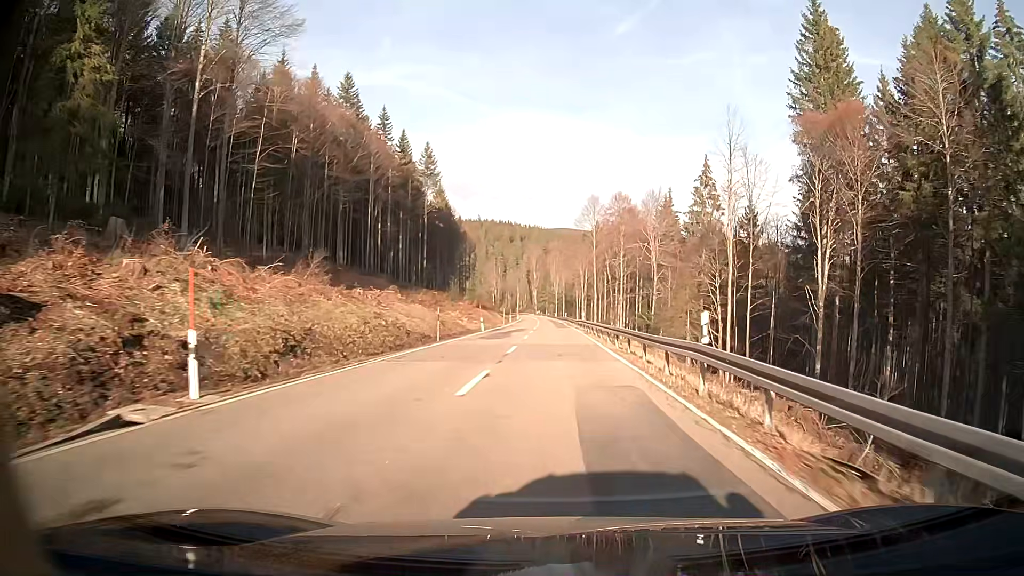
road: secondary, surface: asphalt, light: Day
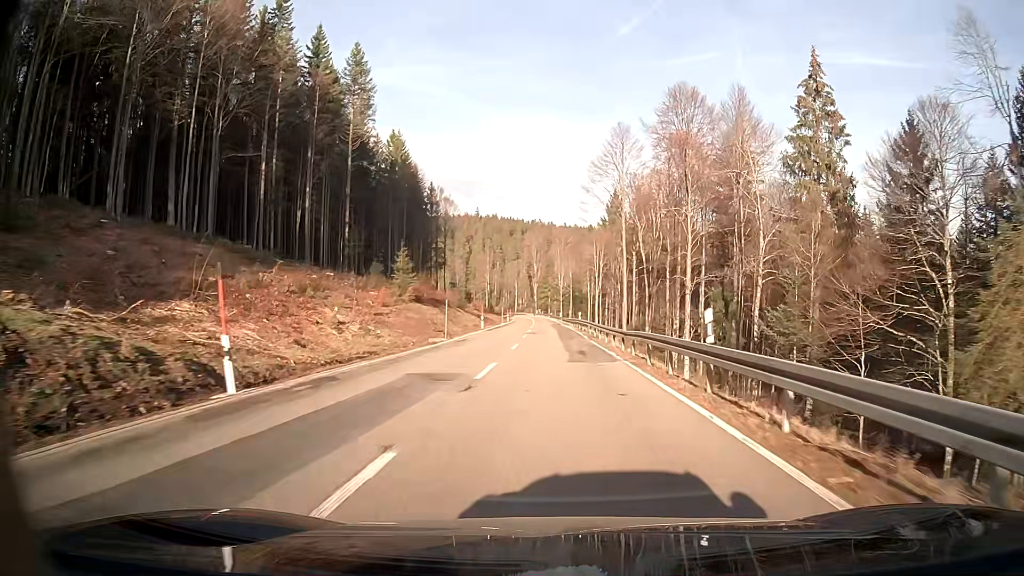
(-0.3, +45.0) m; 0°
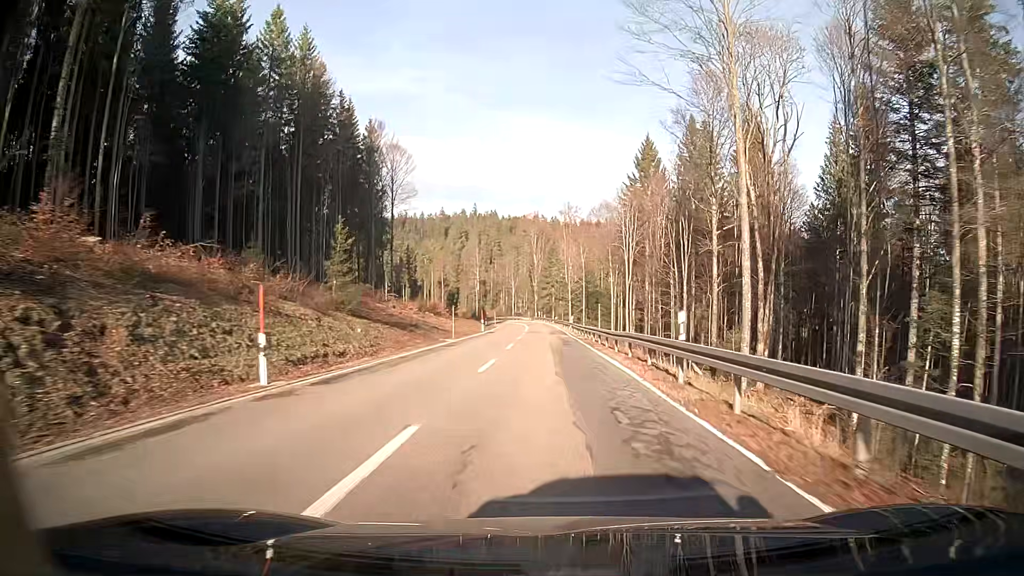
(-0.3, +46.0) m; -1°
